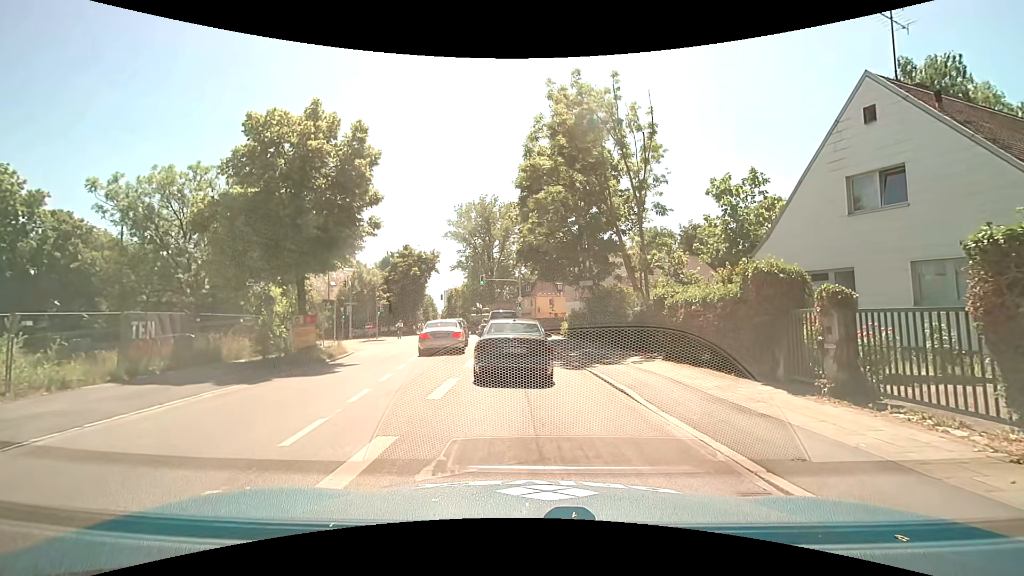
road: secondary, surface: asphalt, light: Day
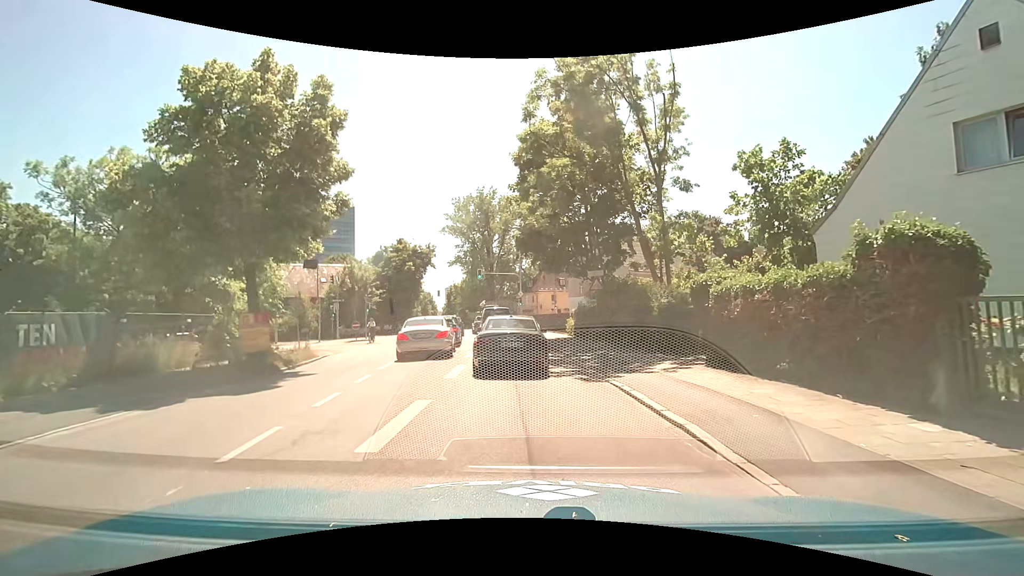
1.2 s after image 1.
(0.0, +3.8) m; 0°
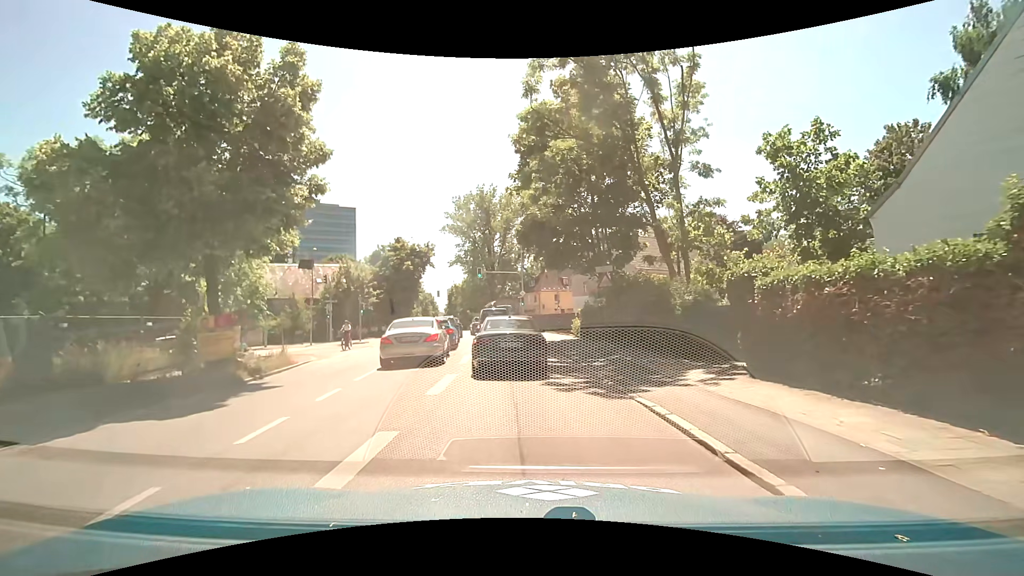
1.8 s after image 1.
(0.0, +2.2) m; -1°
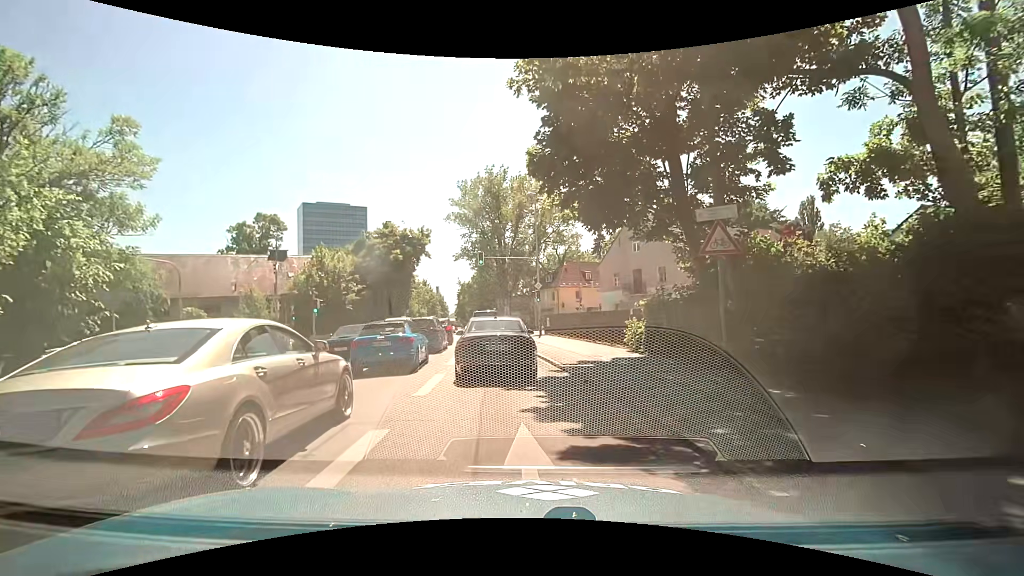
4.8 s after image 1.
(-0.3, +12.0) m; -2°
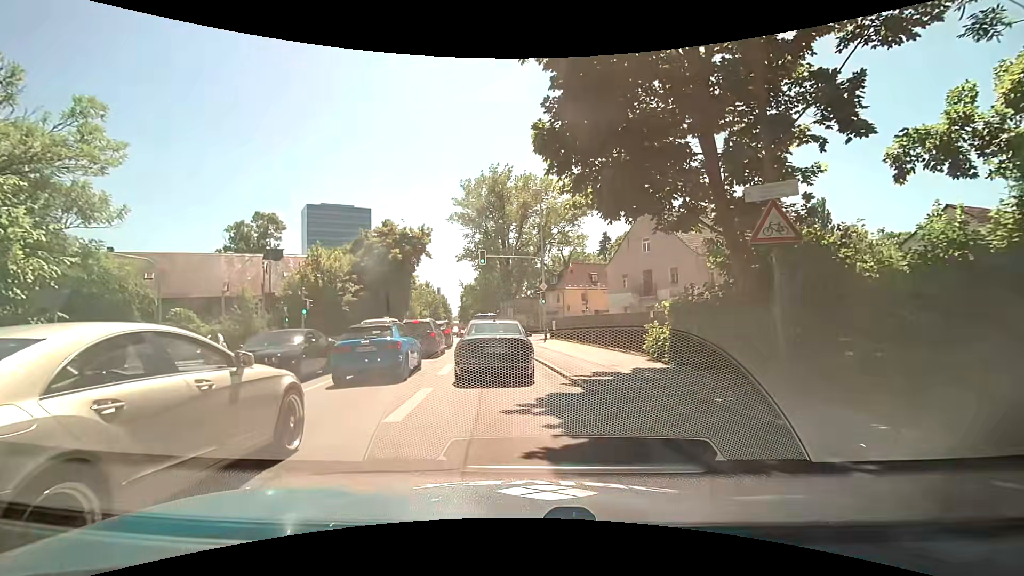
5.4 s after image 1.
(0.0, +2.2) m; 0°
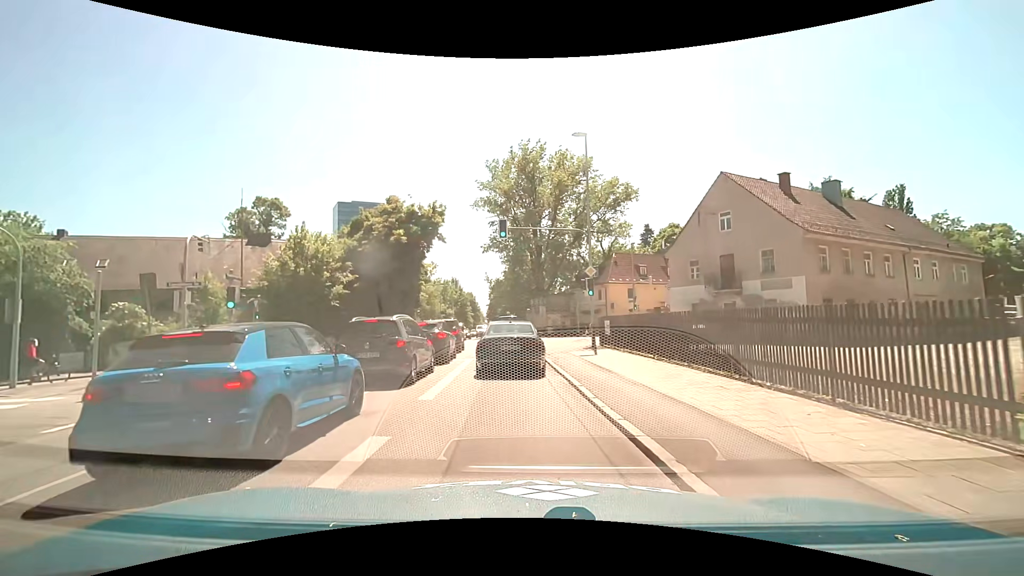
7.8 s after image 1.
(-0.3, +10.4) m; -4°
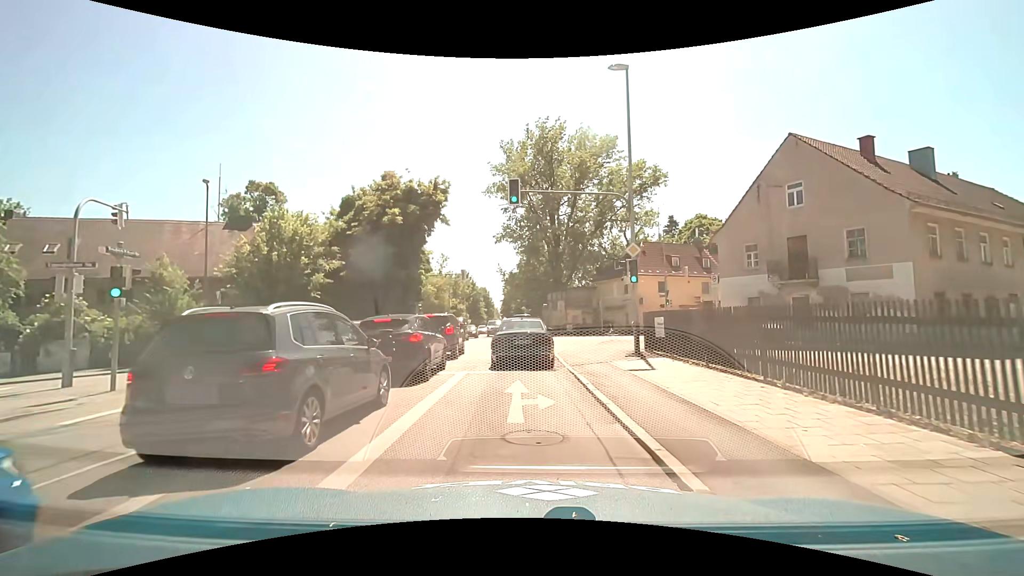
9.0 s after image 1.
(-0.1, +6.2) m; -3°
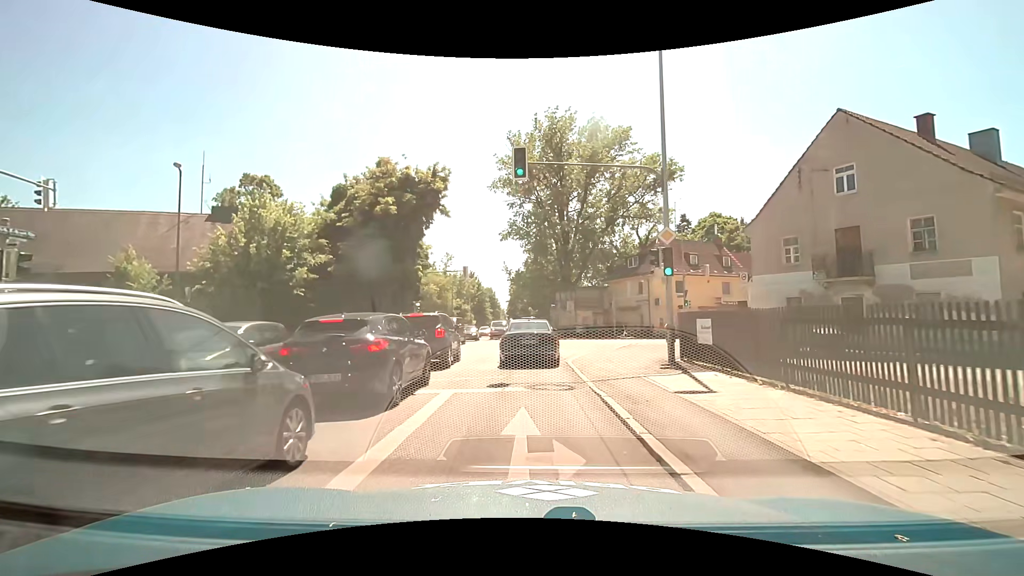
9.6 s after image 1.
(0.0, +3.3) m; 0°
(0, +10) (0, +20) (0, +30) (0, +40) (0, +50) (0, +60) (-1, +70) (-1, +80) (-2, +90) (-3, +100) m
